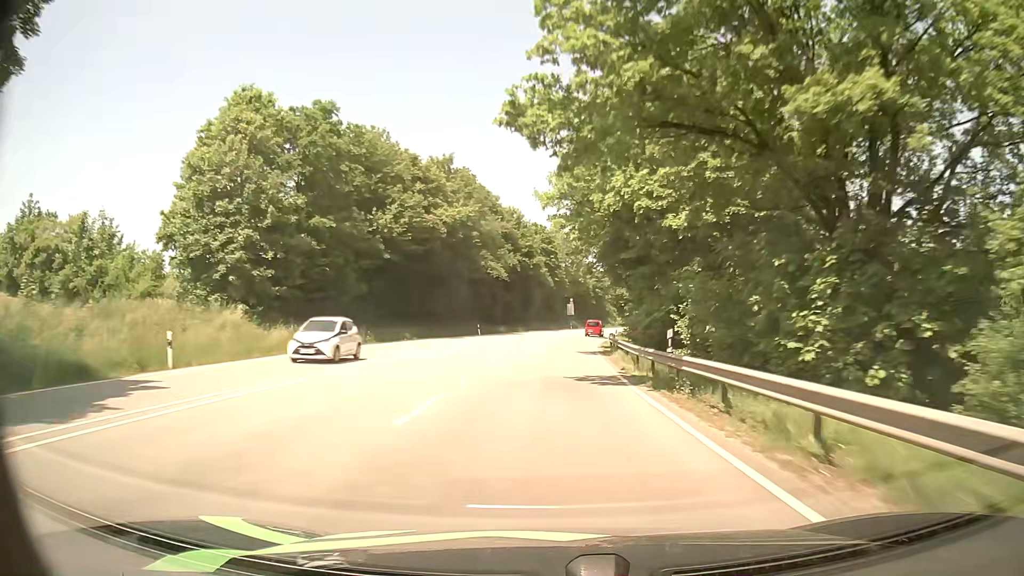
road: primary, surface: asphalt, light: Day
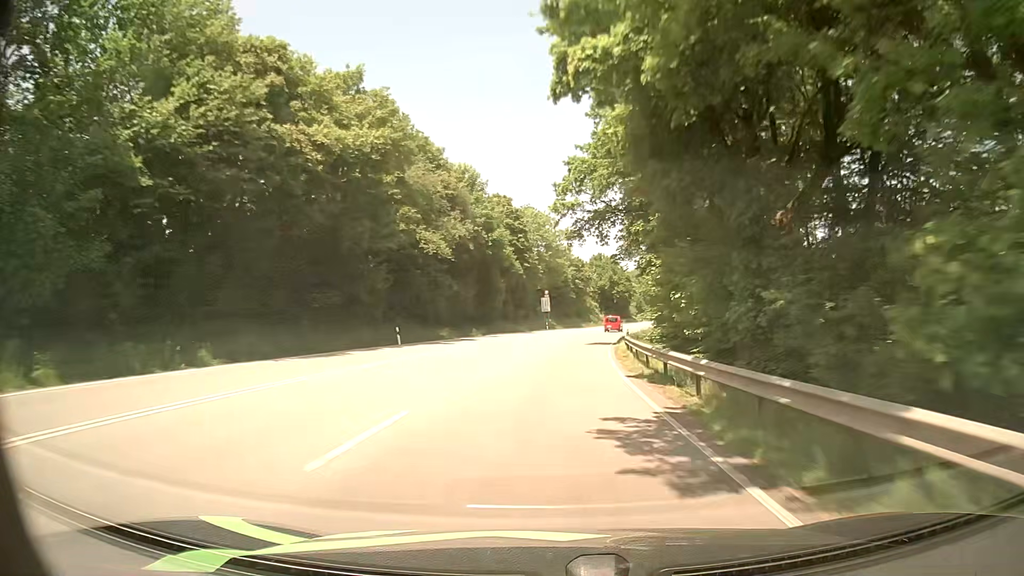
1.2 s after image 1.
(+0.6, +26.8) m; +2°
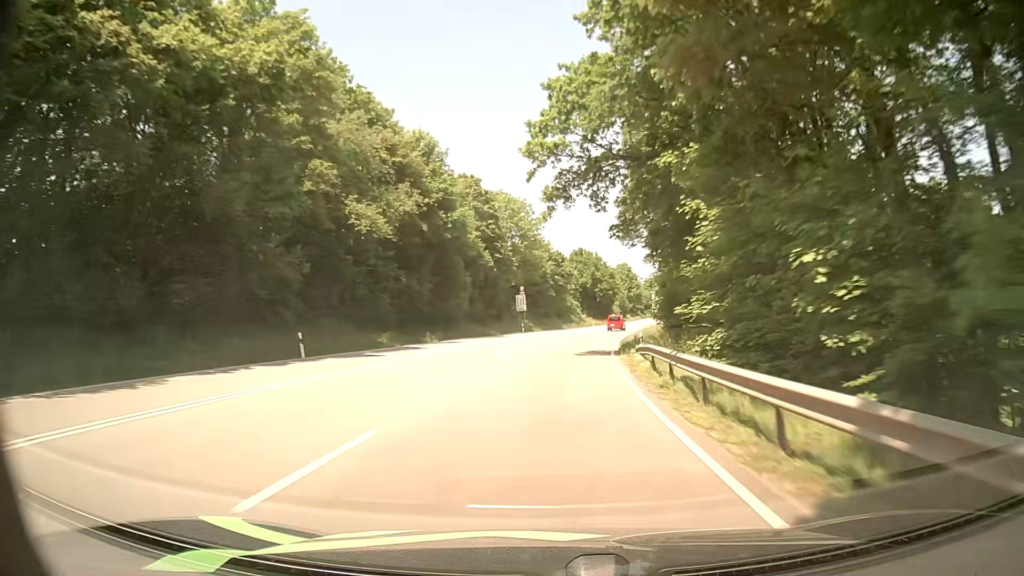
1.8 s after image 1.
(+0.2, +13.4) m; +2°
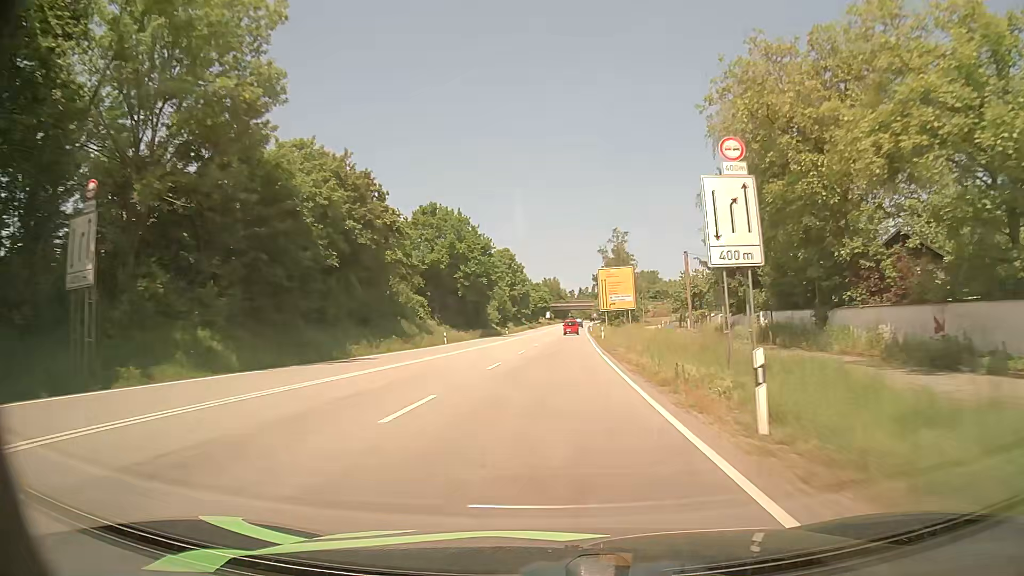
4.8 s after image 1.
(+6.3, +66.4) m; +11°
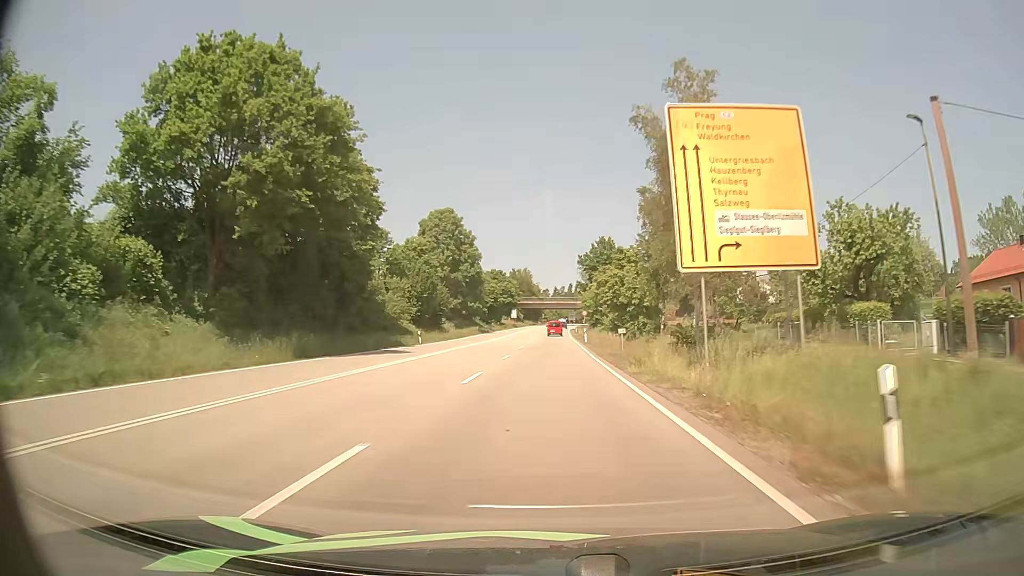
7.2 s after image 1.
(+1.6, +53.4) m; +2°
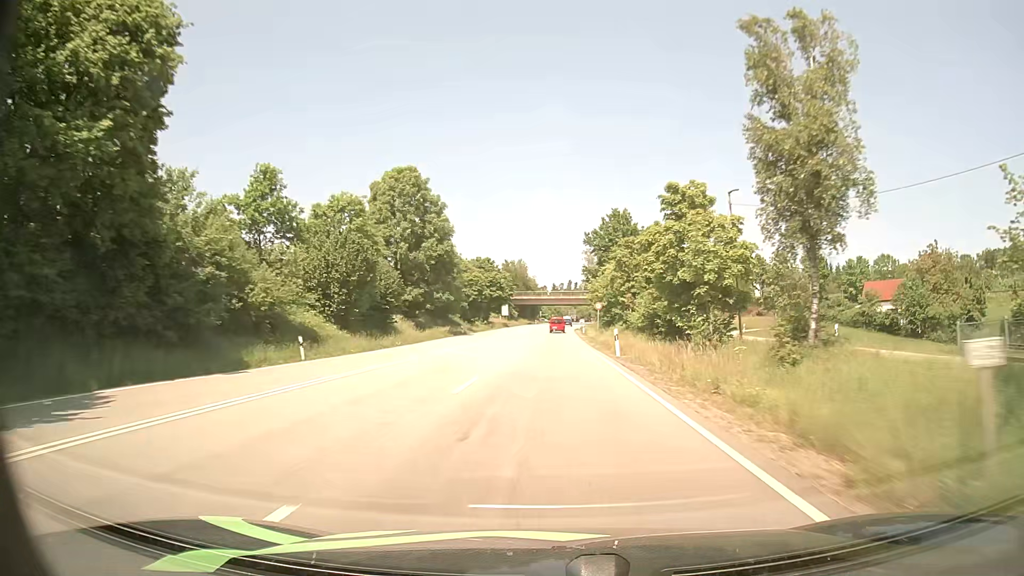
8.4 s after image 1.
(+0.1, +26.7) m; 0°
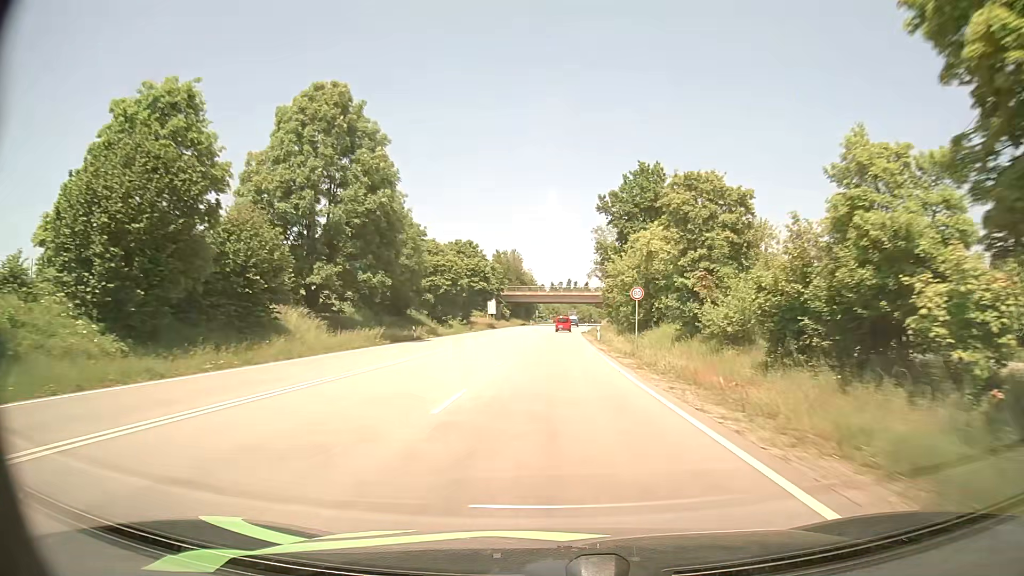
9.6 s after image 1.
(-0.1, +26.7) m; 0°
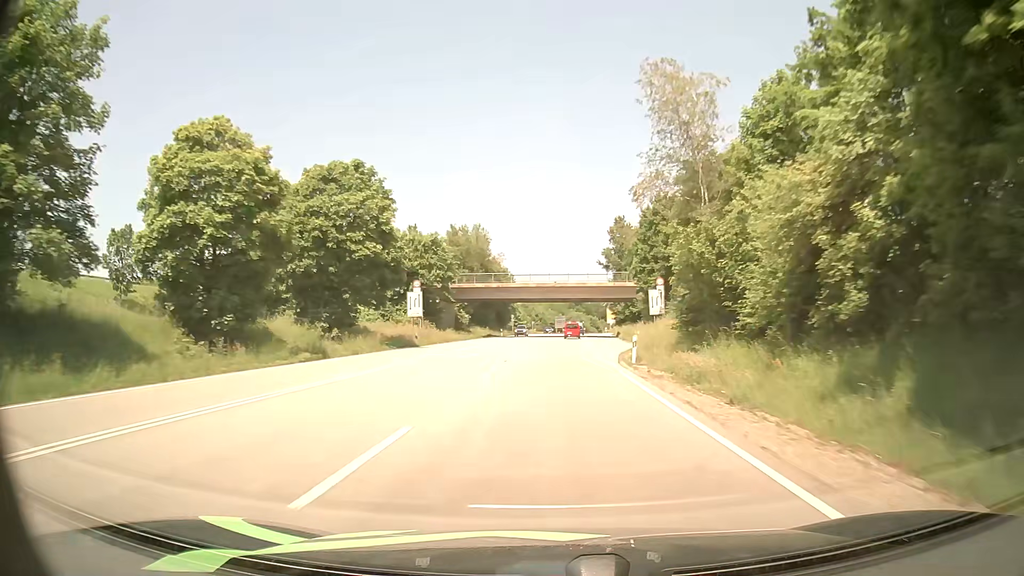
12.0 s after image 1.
(+0.6, +53.4) m; +1°
(0, +10) (0, +20) (0, +30) (+1, +40) (+1, +50) (+1, +60) (+2, +70) (+2, +80) (+3, +90) (+4, +100) m
